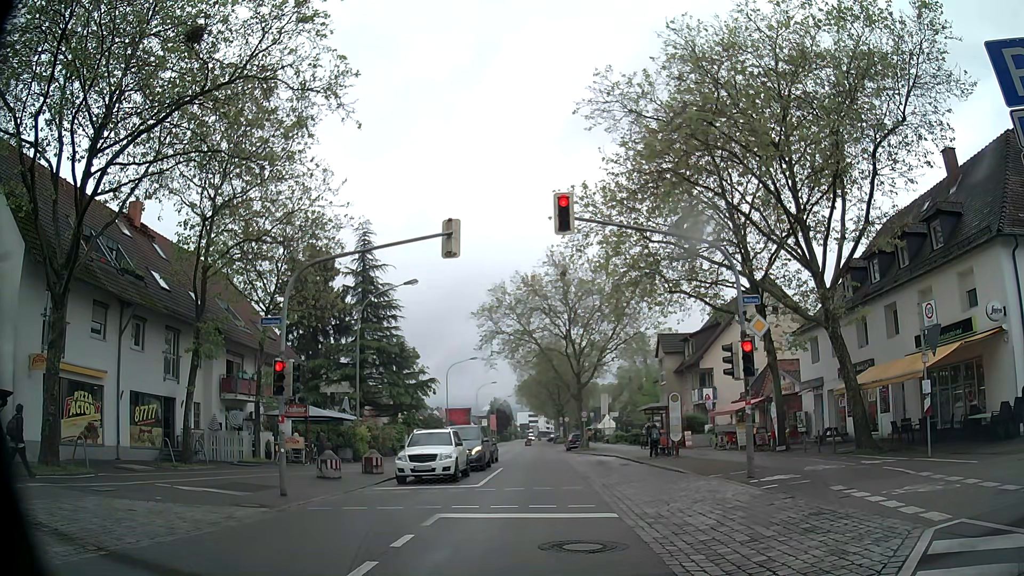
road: secondary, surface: asphalt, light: Day
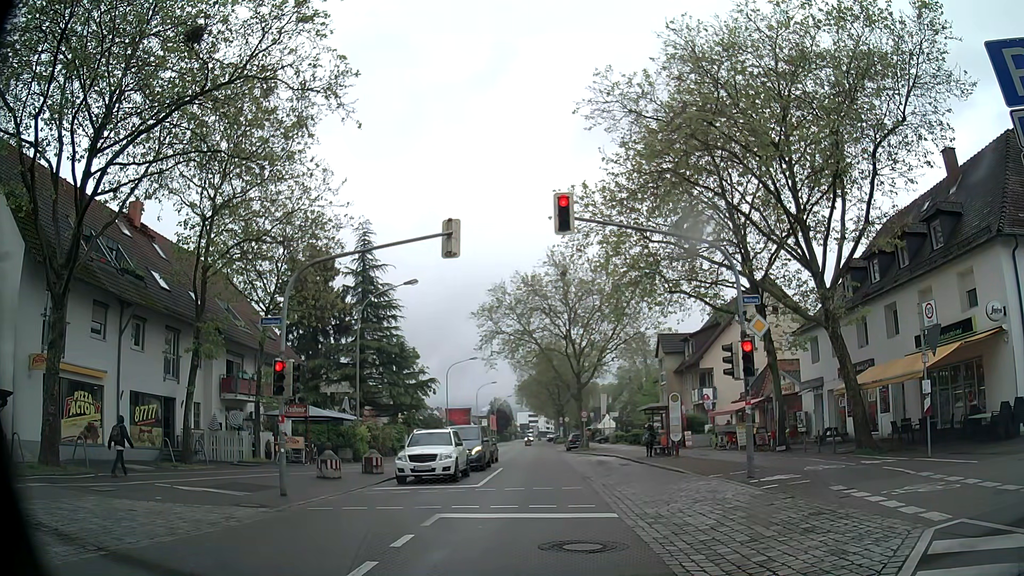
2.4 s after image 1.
(0.0, 0.0) m; 0°
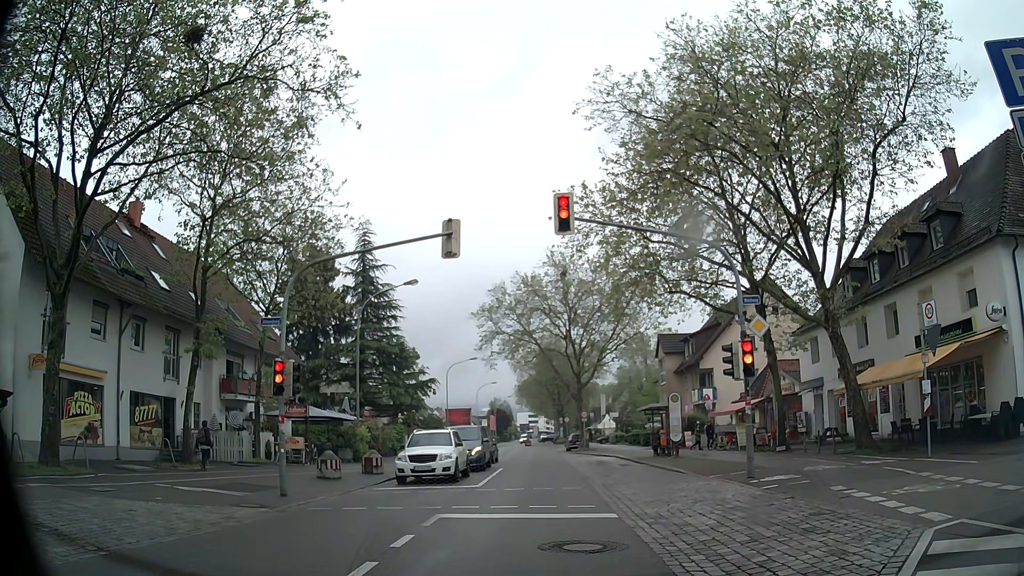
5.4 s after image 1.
(0.0, 0.0) m; 0°
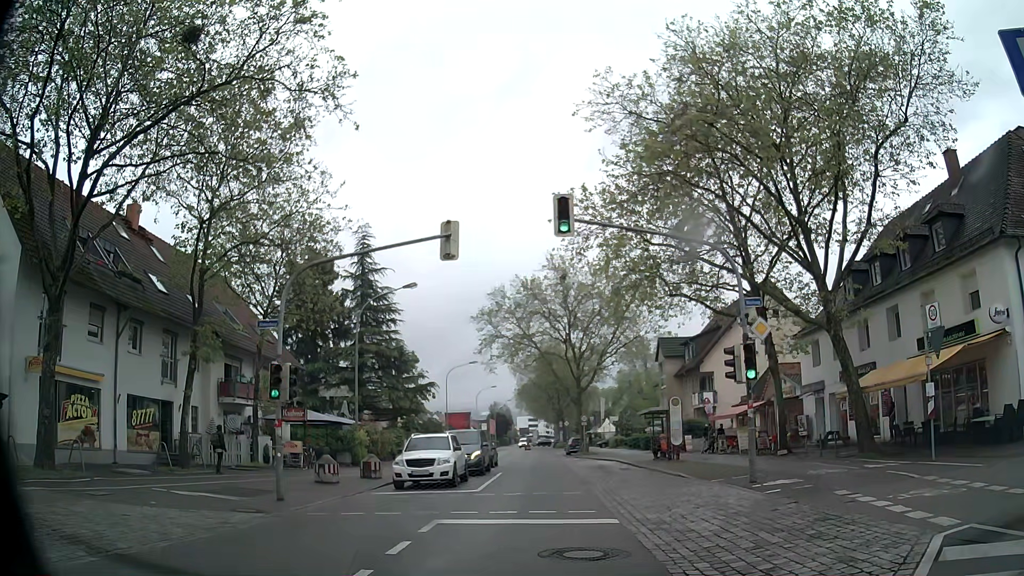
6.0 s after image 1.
(0.0, +0.2) m; 0°
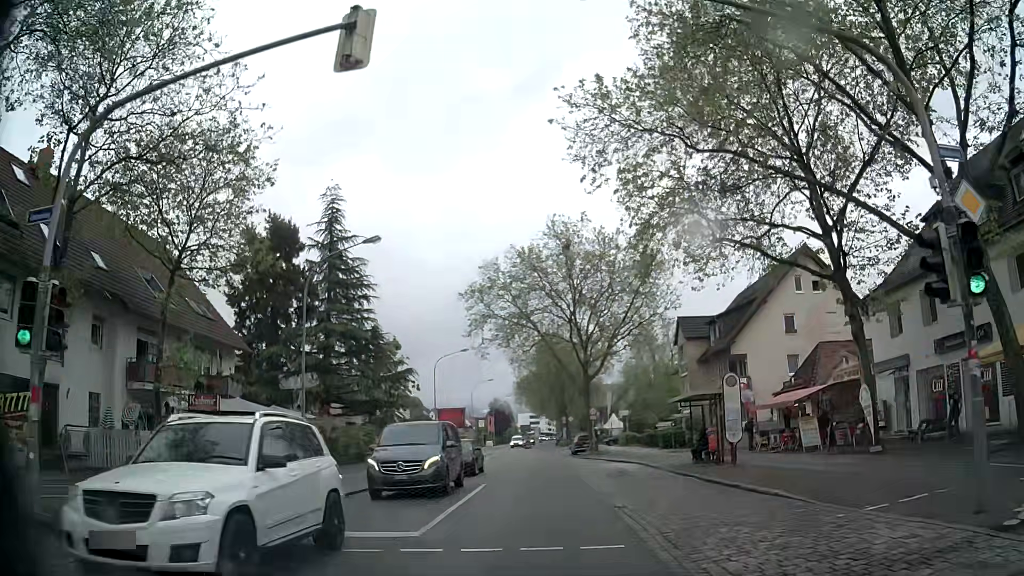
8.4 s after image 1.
(+0.1, +9.2) m; +1°
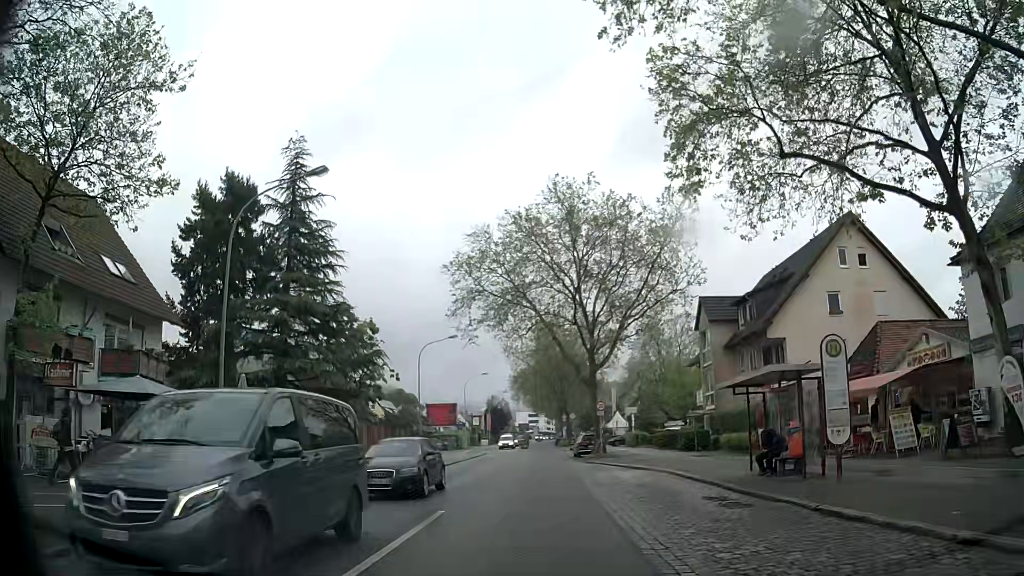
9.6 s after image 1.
(0.0, +7.7) m; -1°
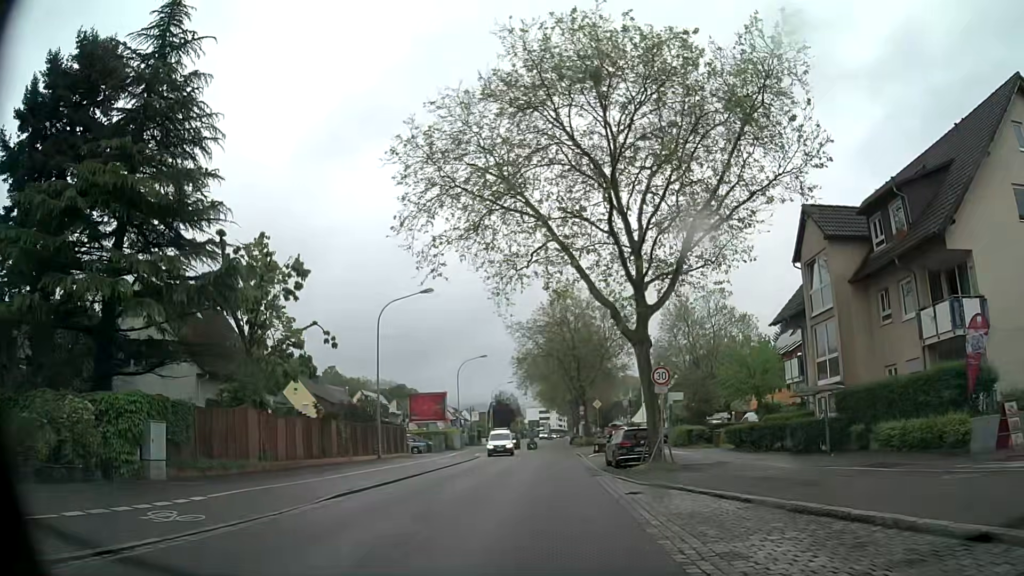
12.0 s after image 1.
(+0.1, +17.2) m; 0°
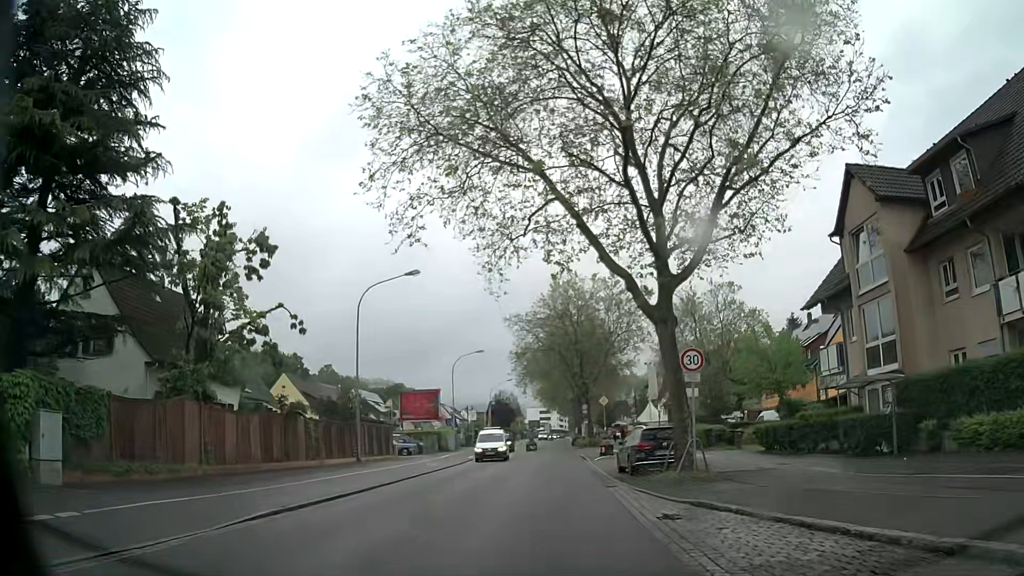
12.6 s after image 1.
(0.0, +4.5) m; 0°
